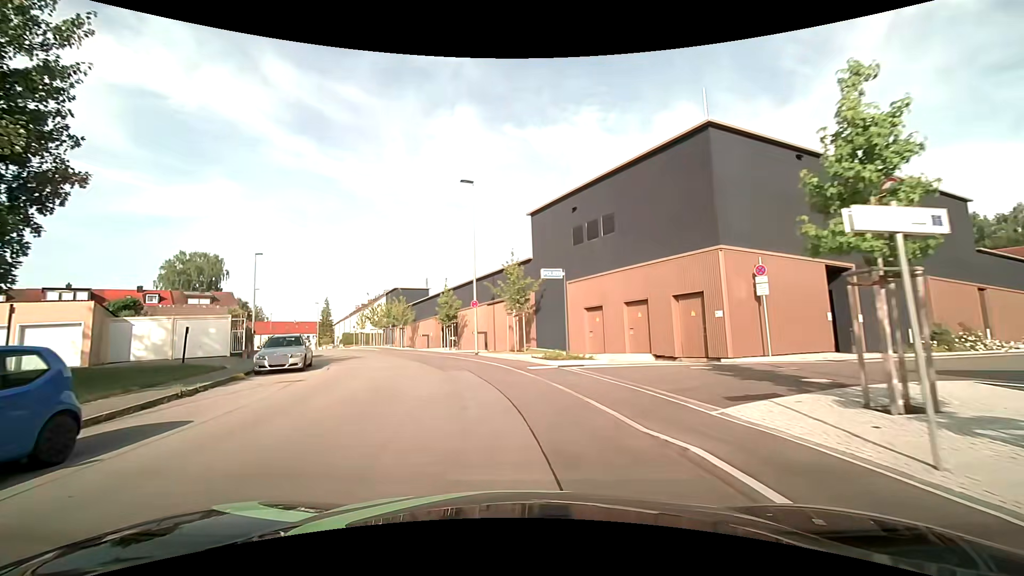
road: residential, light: Day
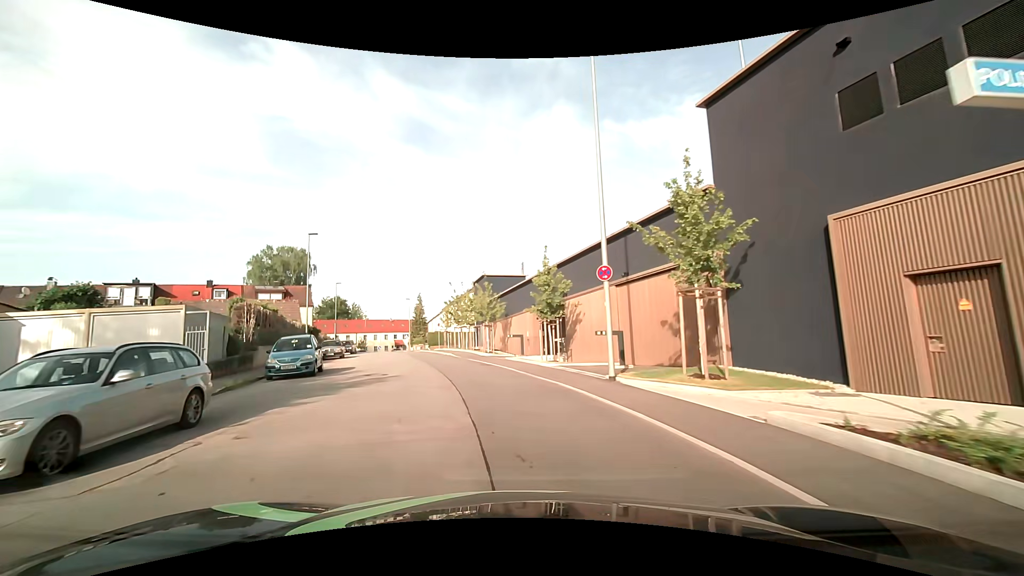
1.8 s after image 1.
(-1.7, +14.8) m; -12°
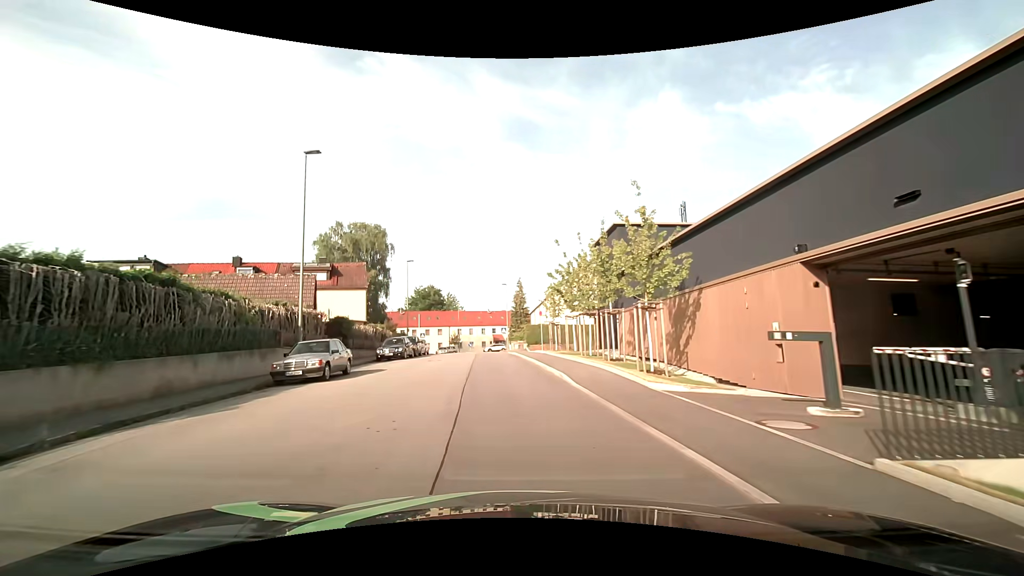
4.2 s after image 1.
(-2.6, +20.9) m; -12°
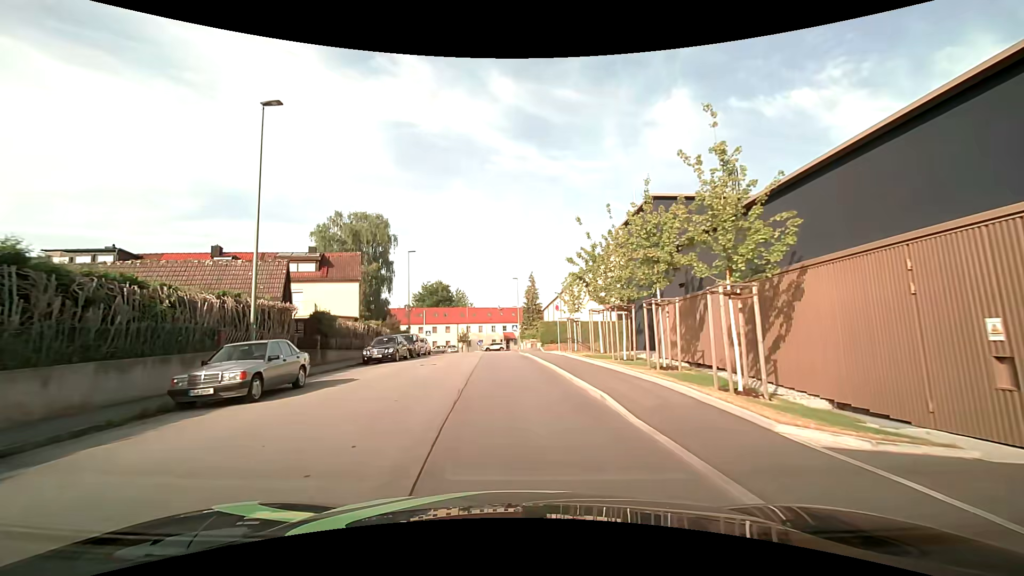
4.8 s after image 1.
(-0.1, +5.2) m; -2°
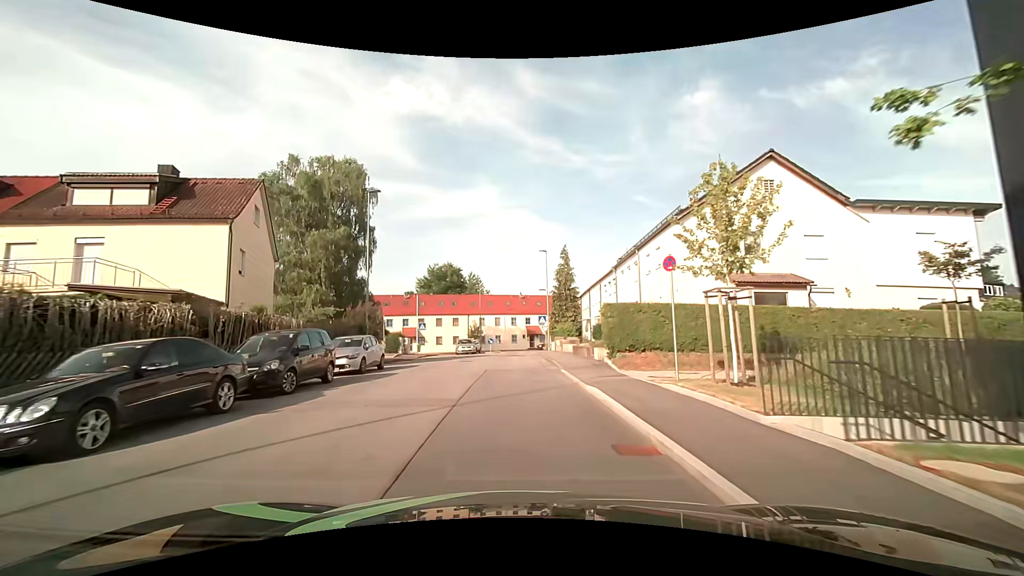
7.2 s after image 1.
(-0.4, +20.5) m; -3°
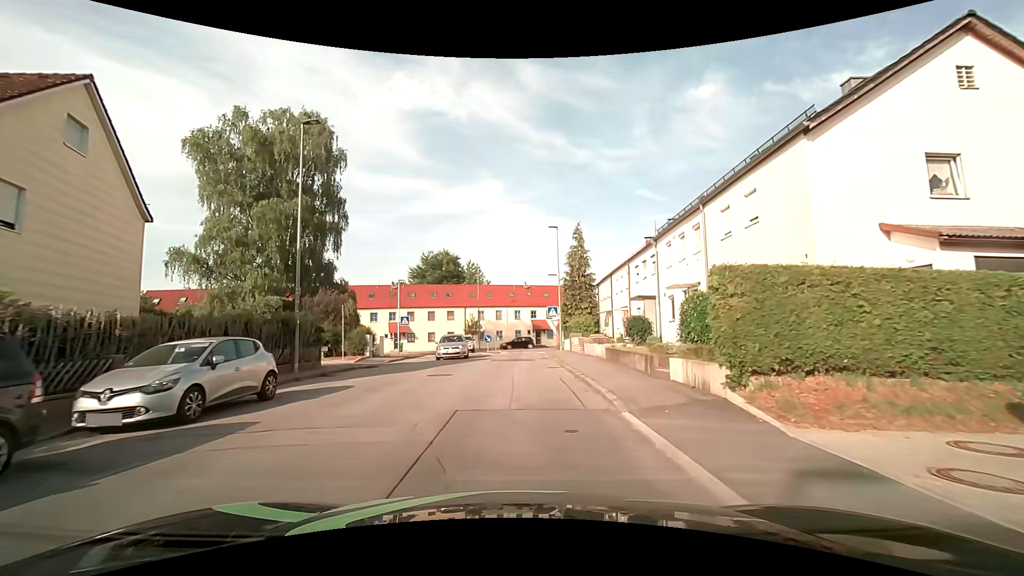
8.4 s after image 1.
(0.0, +9.7) m; -1°
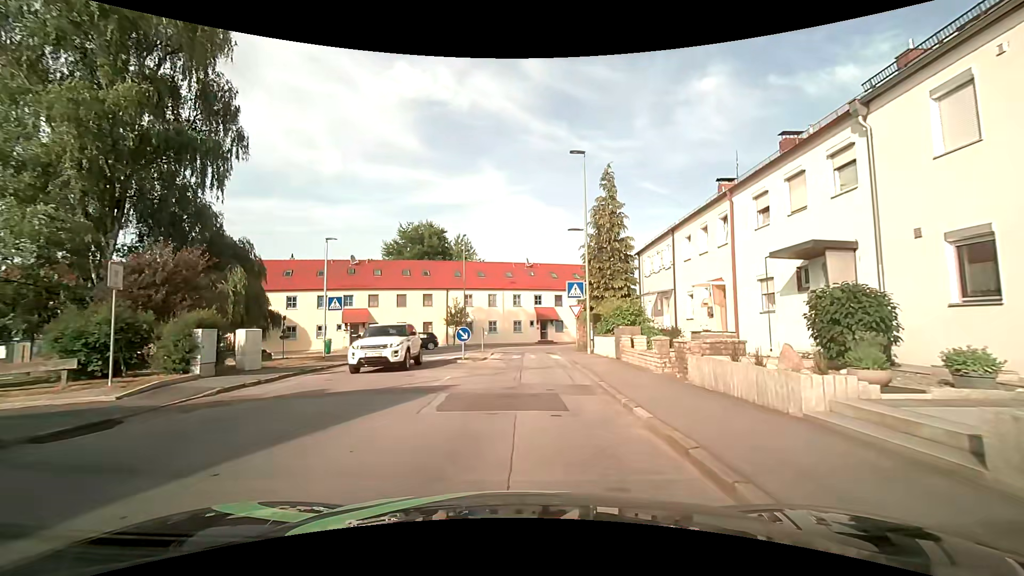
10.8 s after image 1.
(+0.2, +15.9) m; 0°
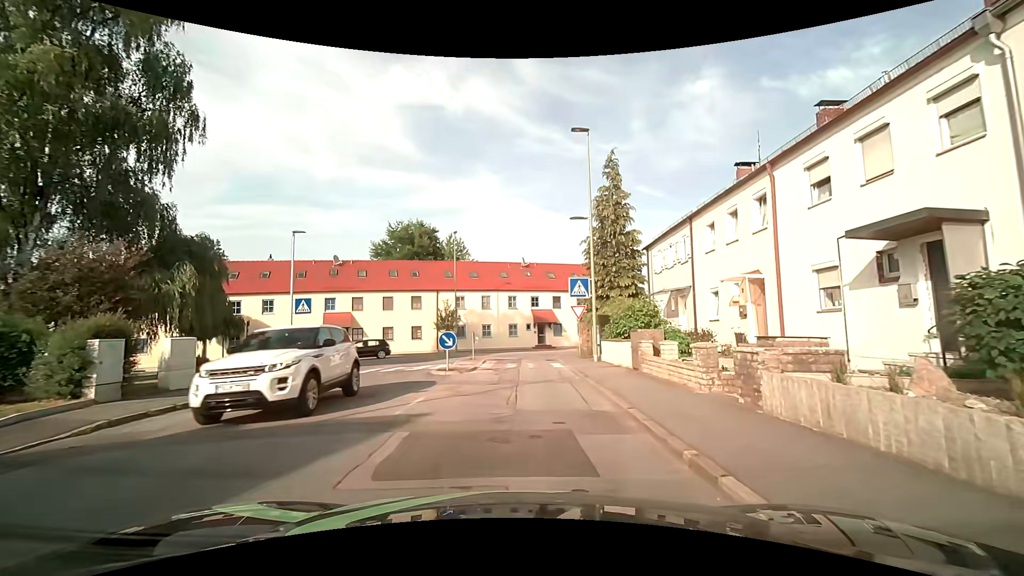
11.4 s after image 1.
(+0.1, +3.3) m; +2°
